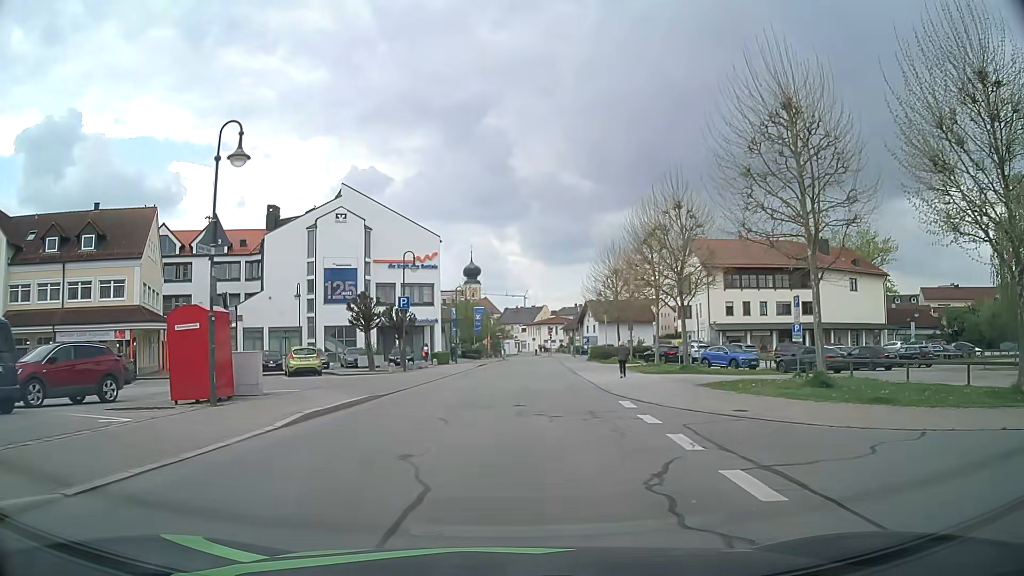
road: residential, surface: asphalt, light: Day
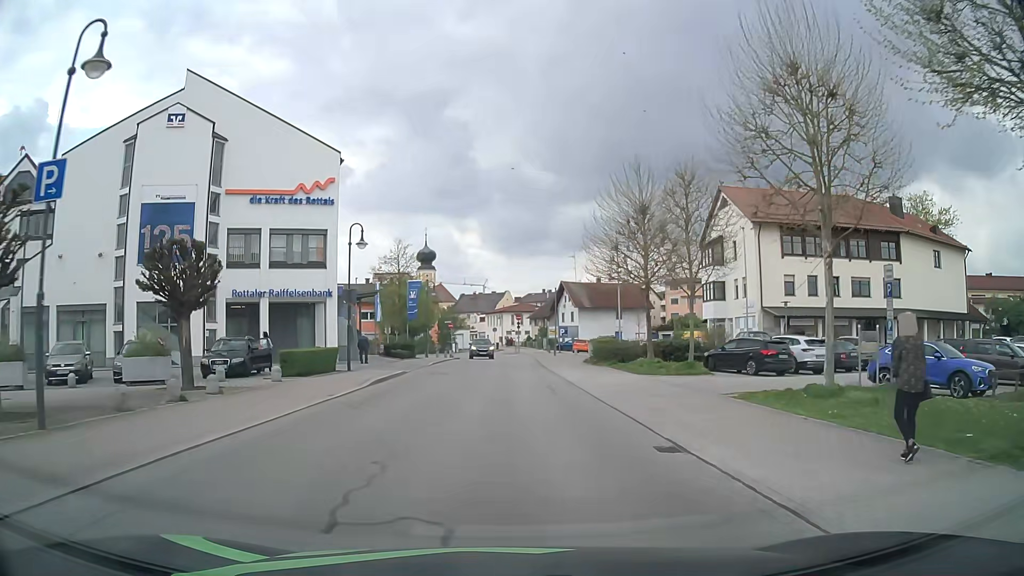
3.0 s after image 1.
(+0.7, +25.7) m; +3°
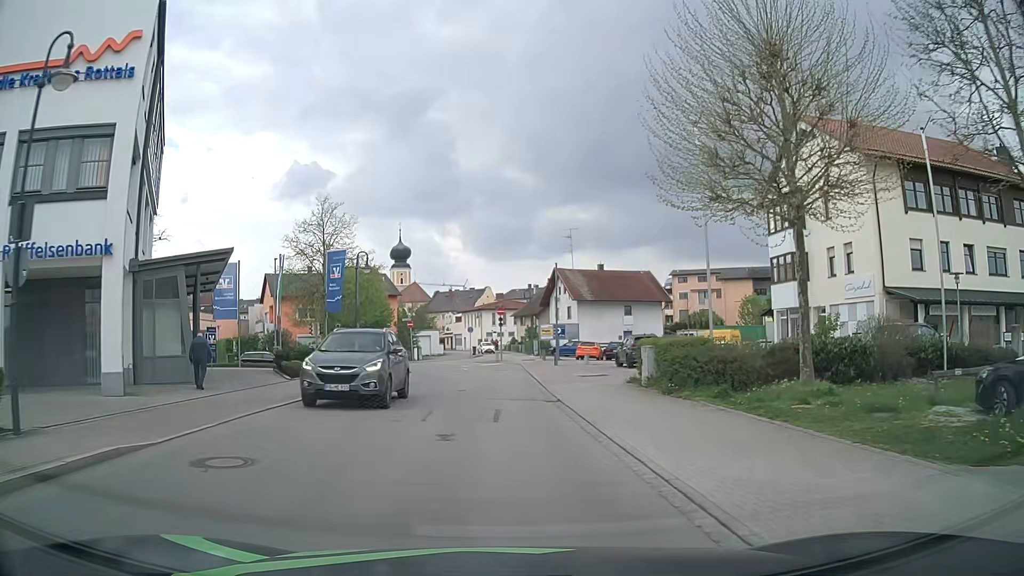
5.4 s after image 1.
(+0.3, +19.3) m; +1°
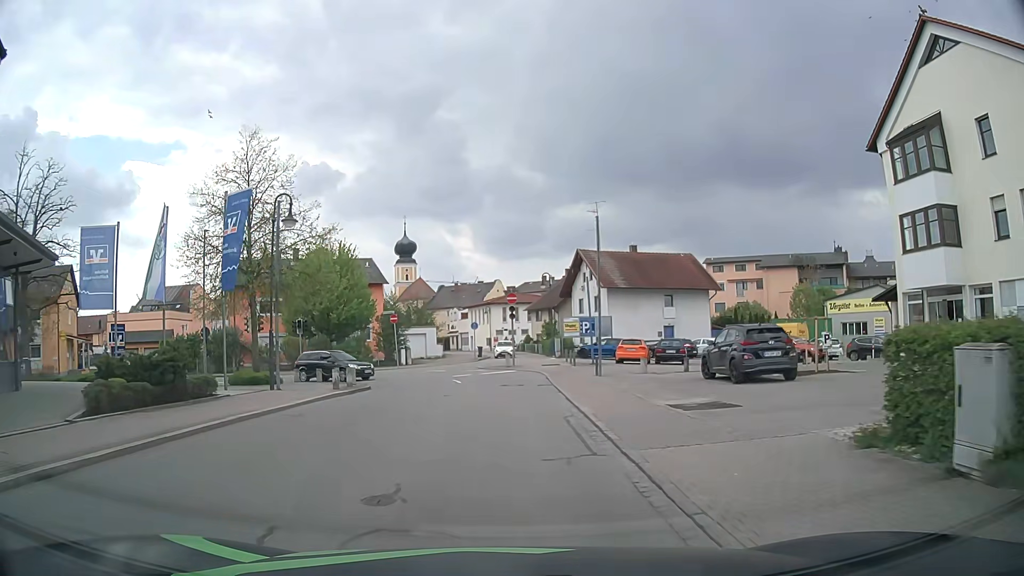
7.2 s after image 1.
(0.0, +13.7) m; -1°
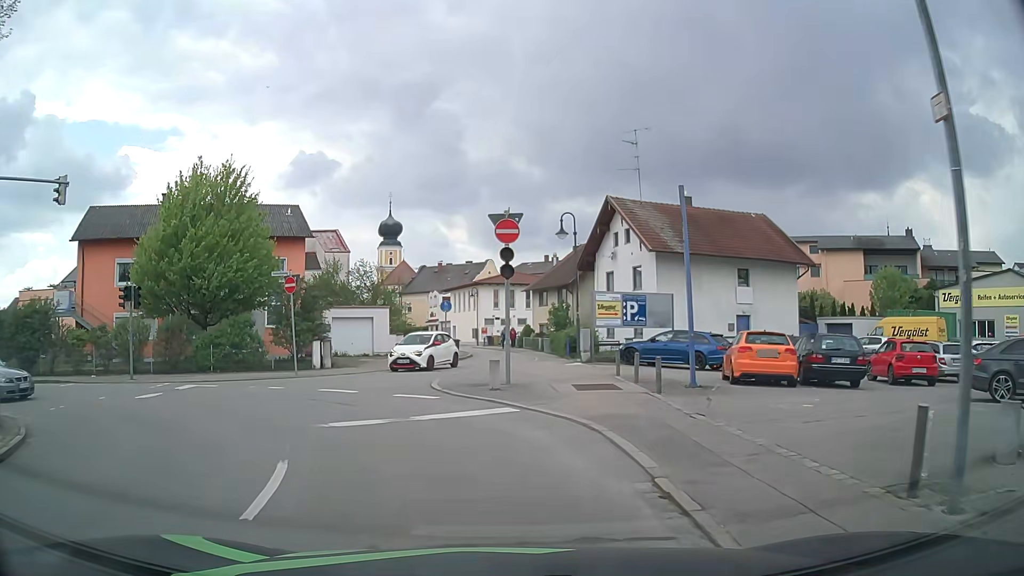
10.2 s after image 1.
(+0.1, +20.2) m; +1°
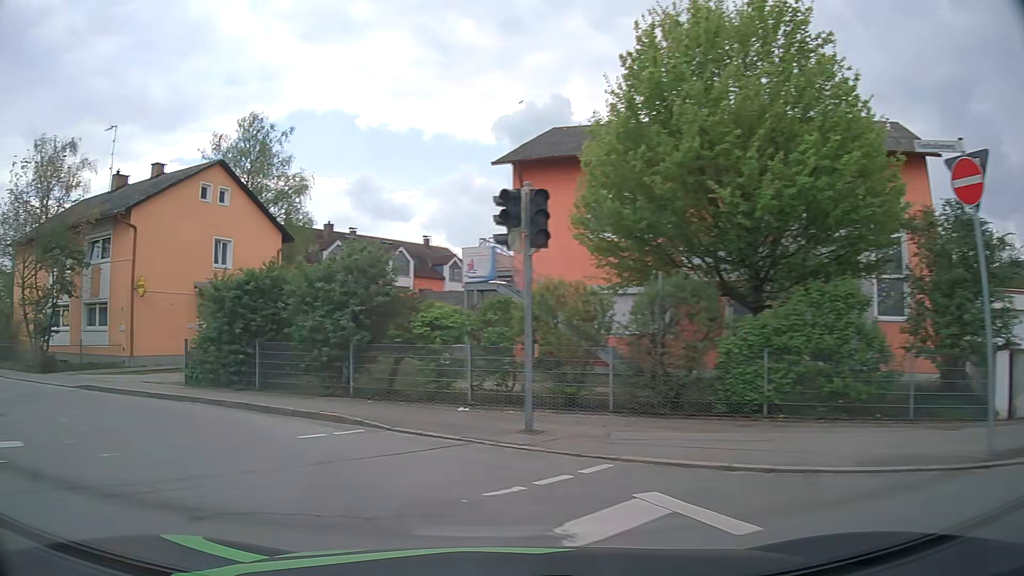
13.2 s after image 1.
(-4.9, +15.7) m; -48°
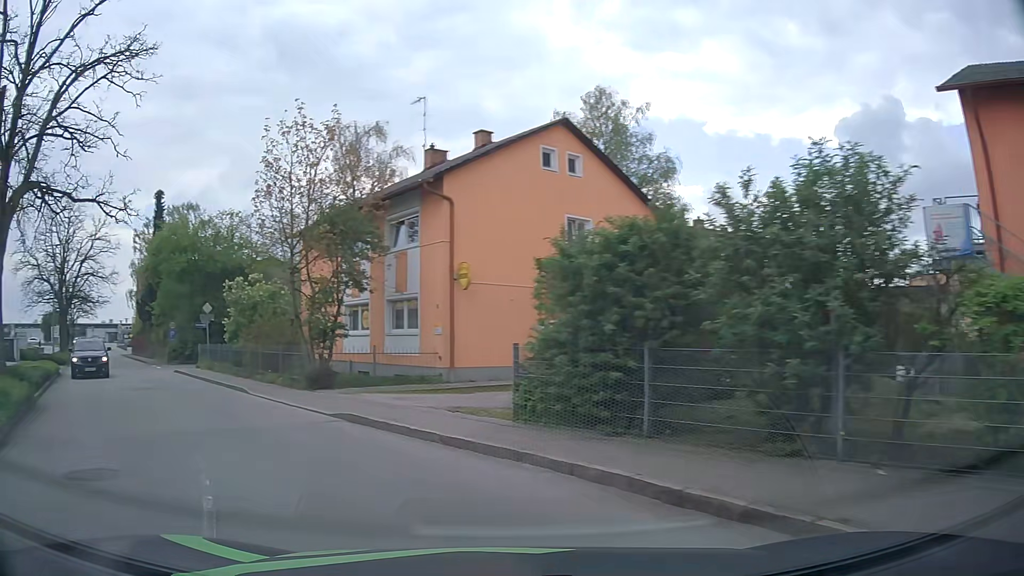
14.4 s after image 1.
(-1.8, +6.7) m; -31°
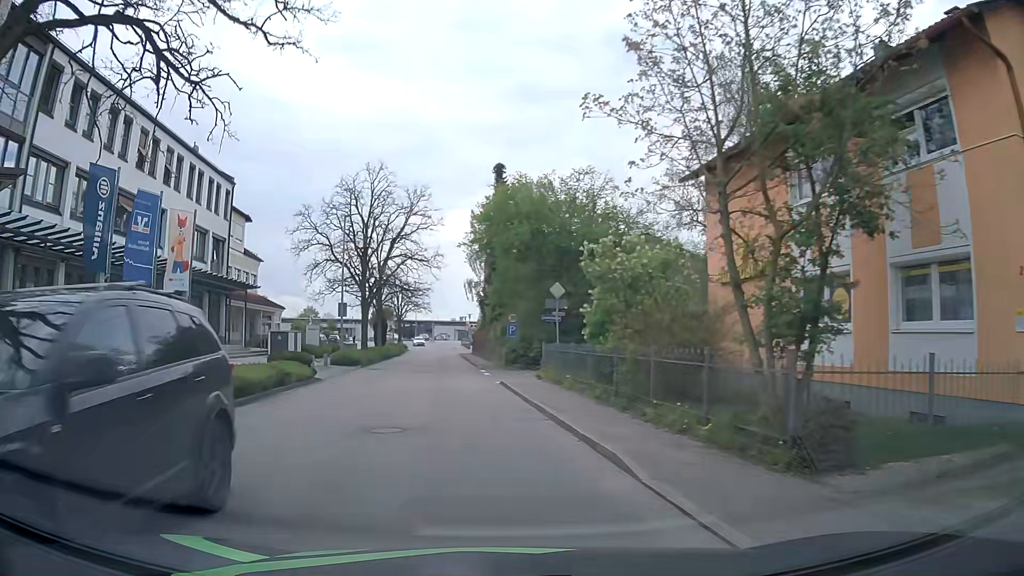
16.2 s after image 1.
(-3.7, +10.8) m; -32°
(-1, +10) (-2, +20) (-3, +30) (-4, +40) (-5, +50) (-6, +60) (-7, +70) (-9, +80) (-10, +89) (-11, +99) m
